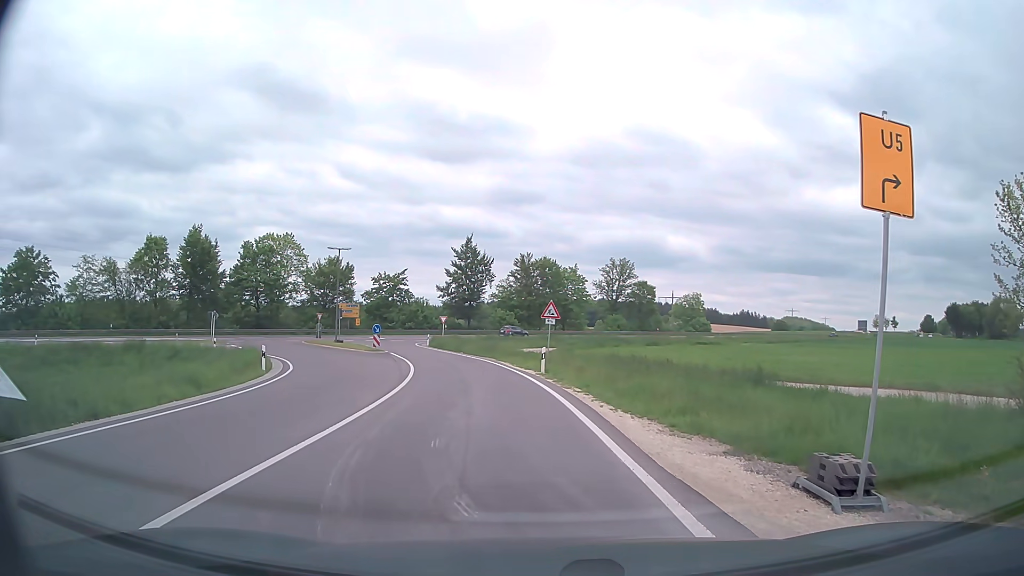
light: Day
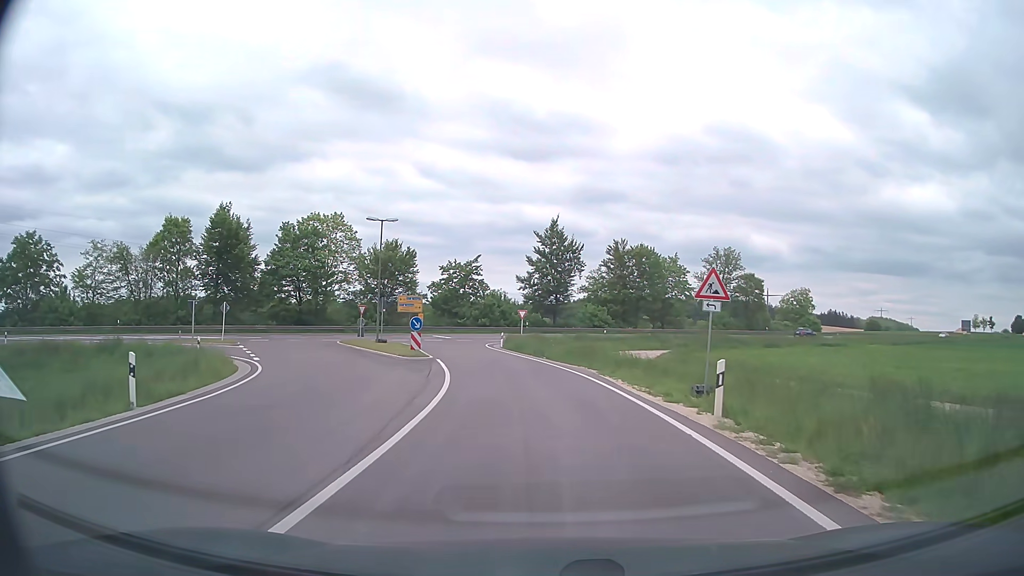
(-1.3, +14.8) m; -7°
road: secondary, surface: asphalt
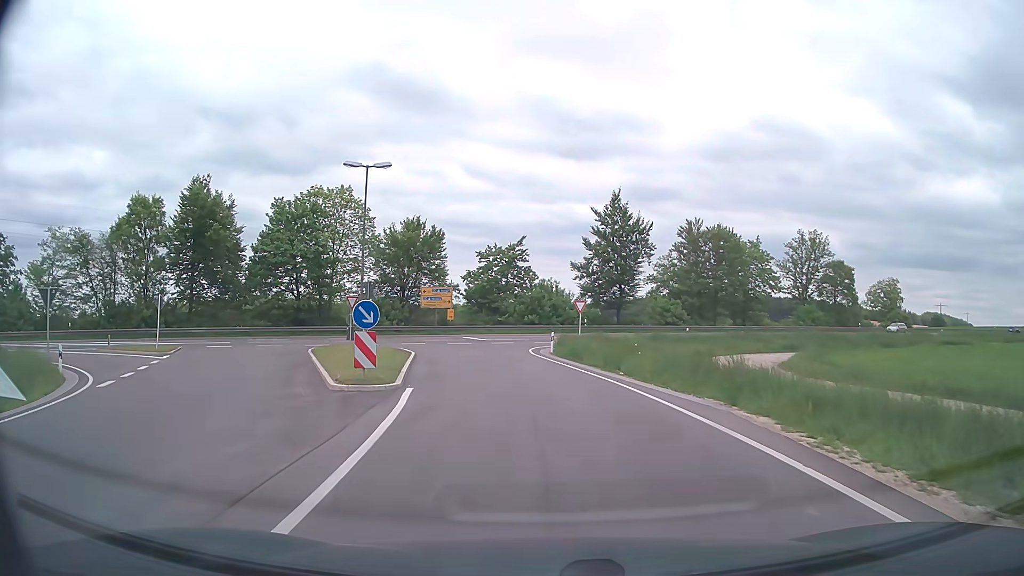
(-0.5, +15.3) m; -4°
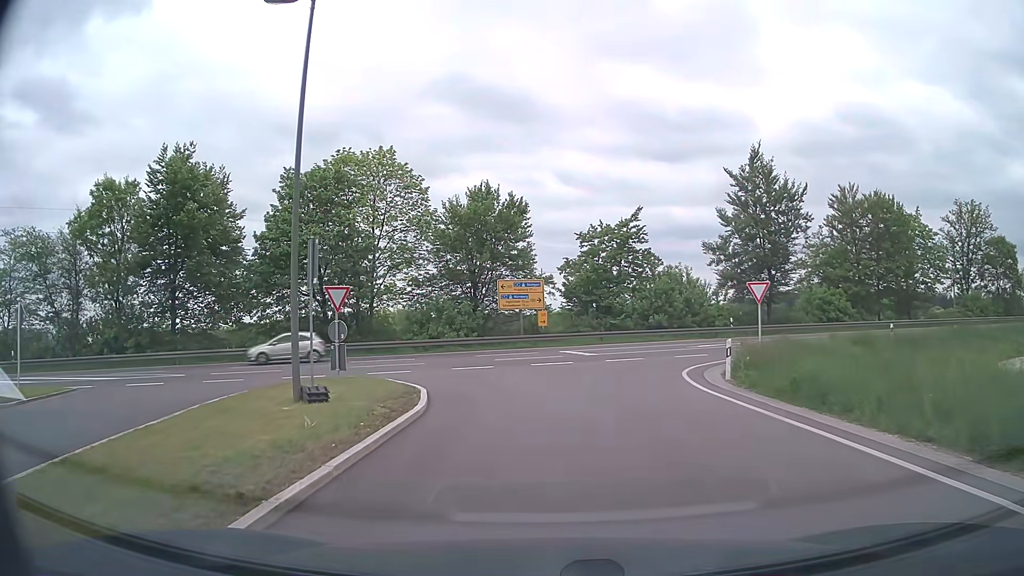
(-1.4, +17.5) m; -9°
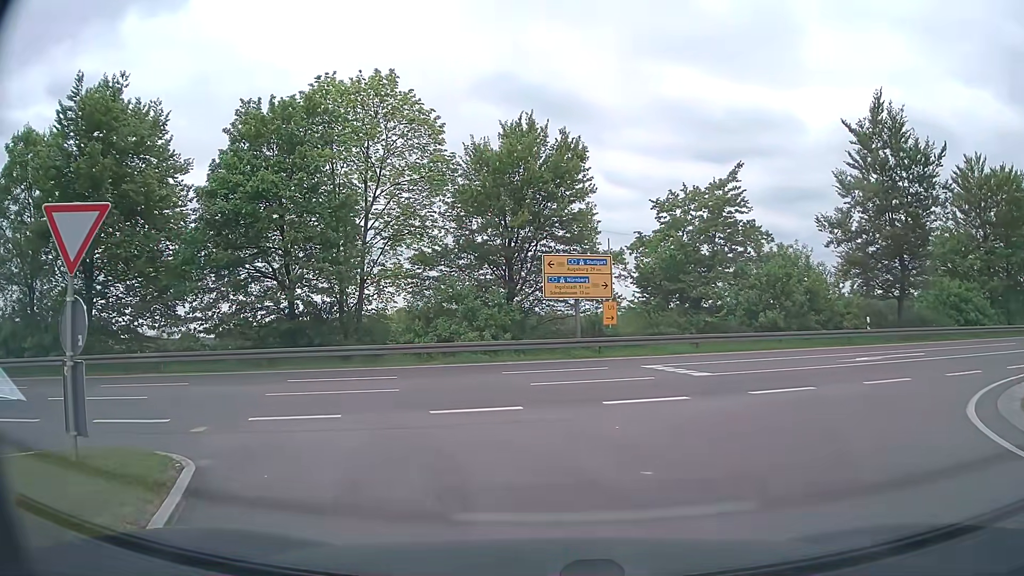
(-0.5, +12.9) m; -5°
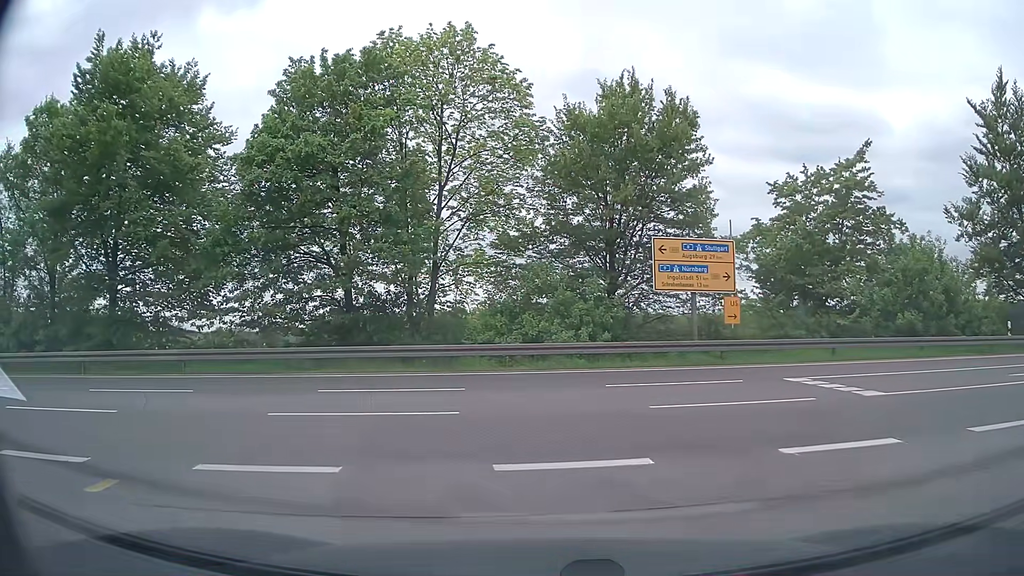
(-0.2, +4.5) m; -7°
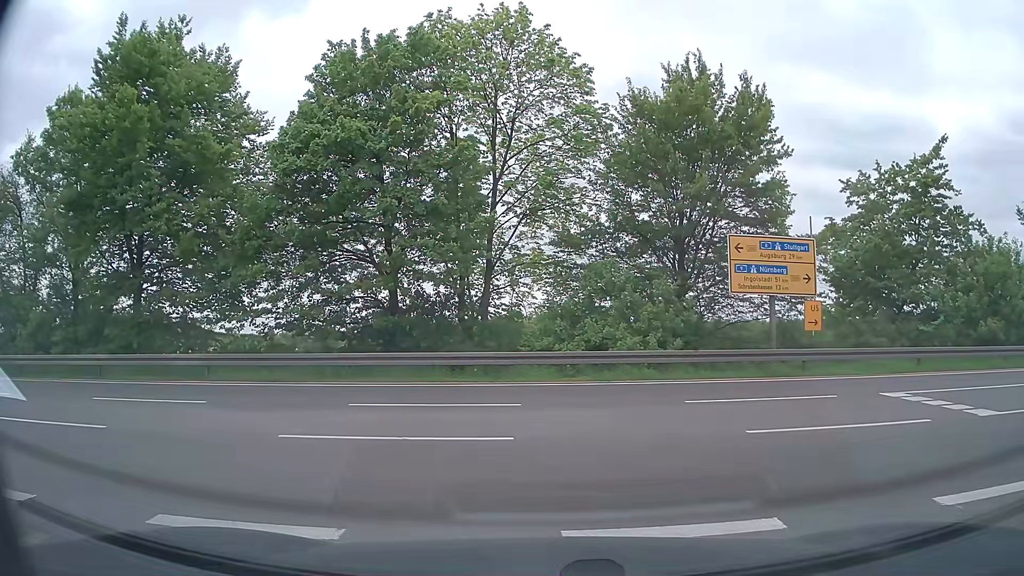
(-0.1, +2.0) m; -3°
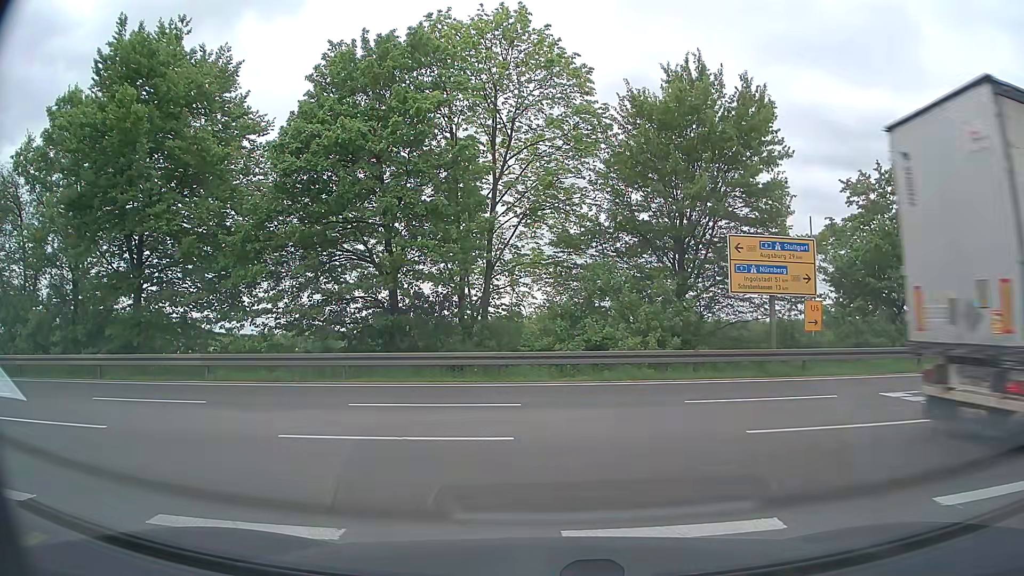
(0.0, 0.0) m; 0°
